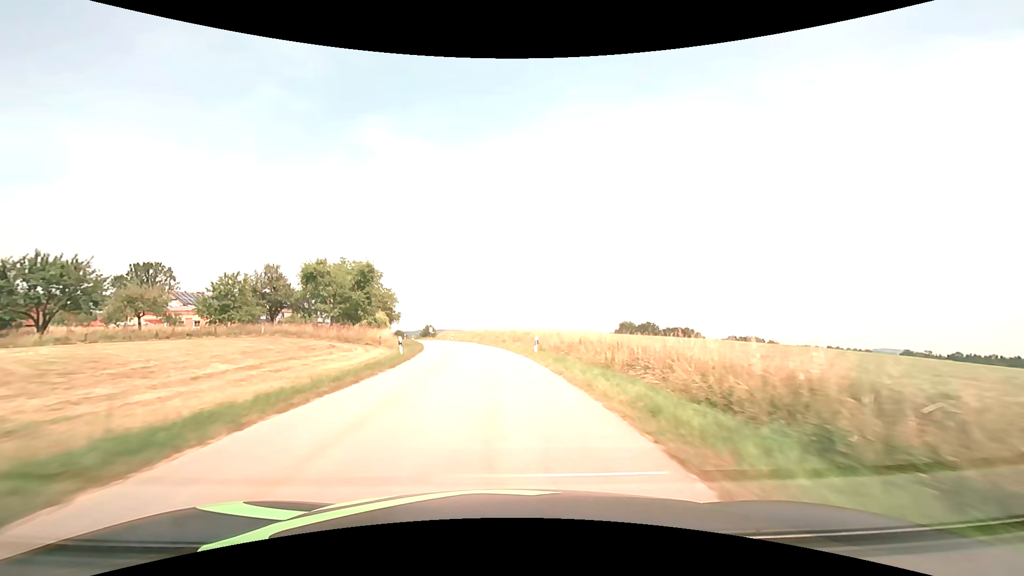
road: tertiary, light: Day
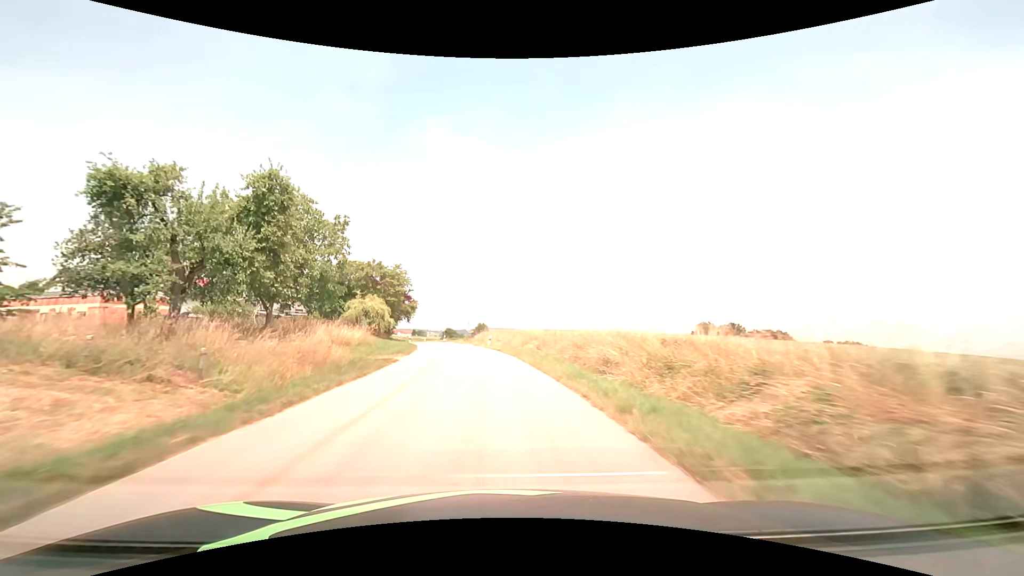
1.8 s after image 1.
(-1.6, +31.7) m; -6°
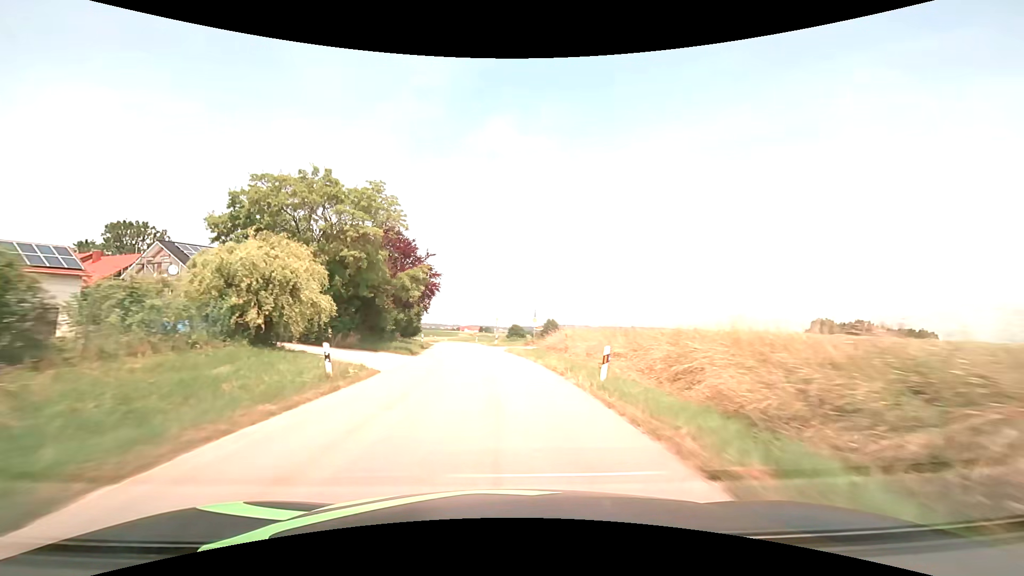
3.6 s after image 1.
(-2.1, +31.8) m; -8°
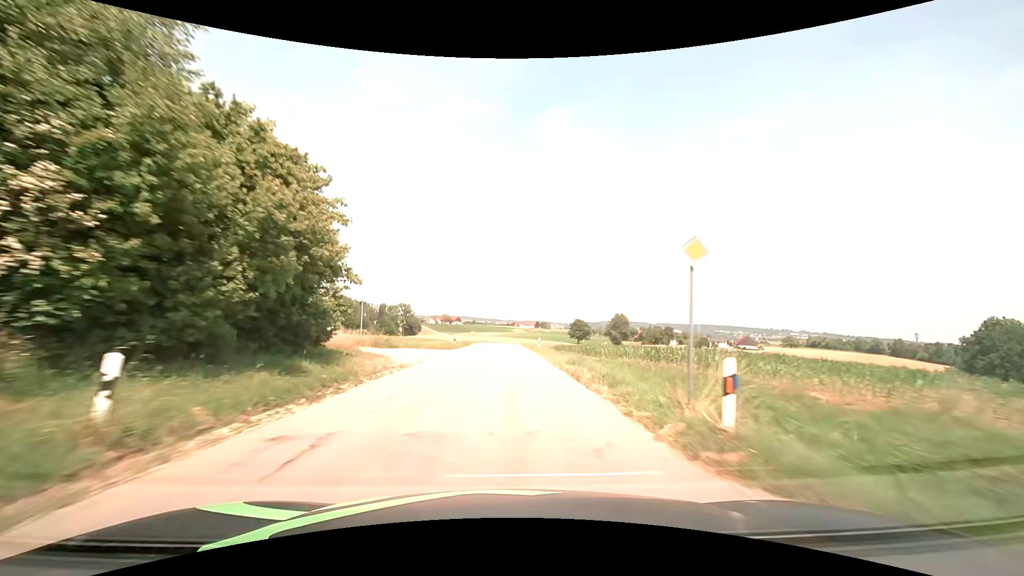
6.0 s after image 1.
(-3.1, +42.7) m; -7°
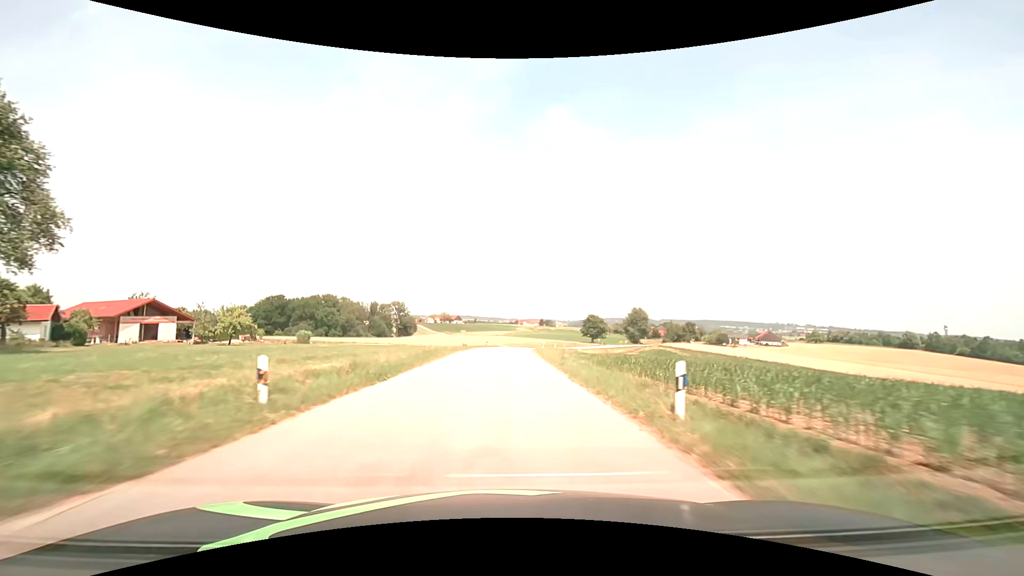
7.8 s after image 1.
(+0.3, +32.3) m; 0°
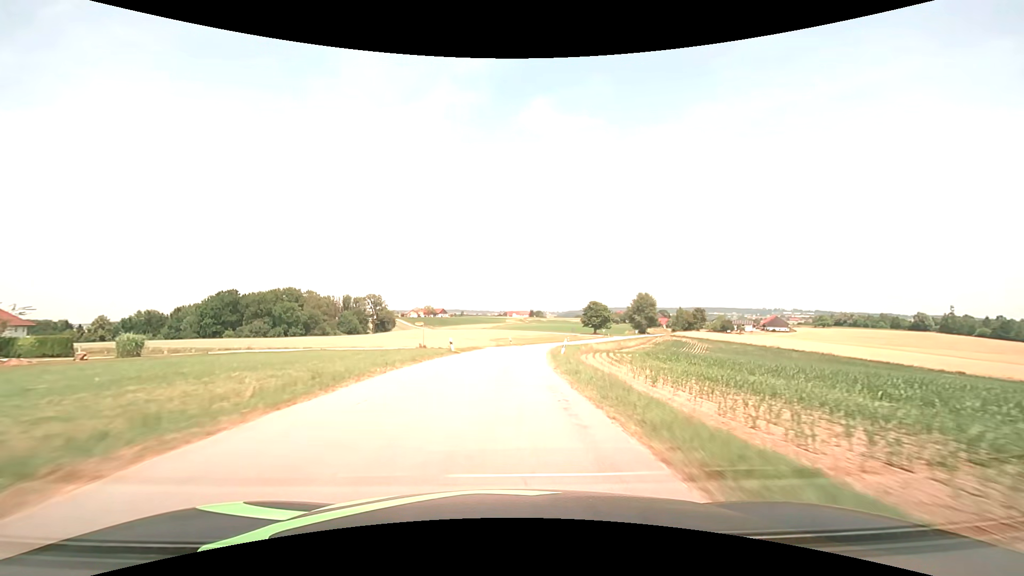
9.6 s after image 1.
(+0.4, +32.3) m; +1°
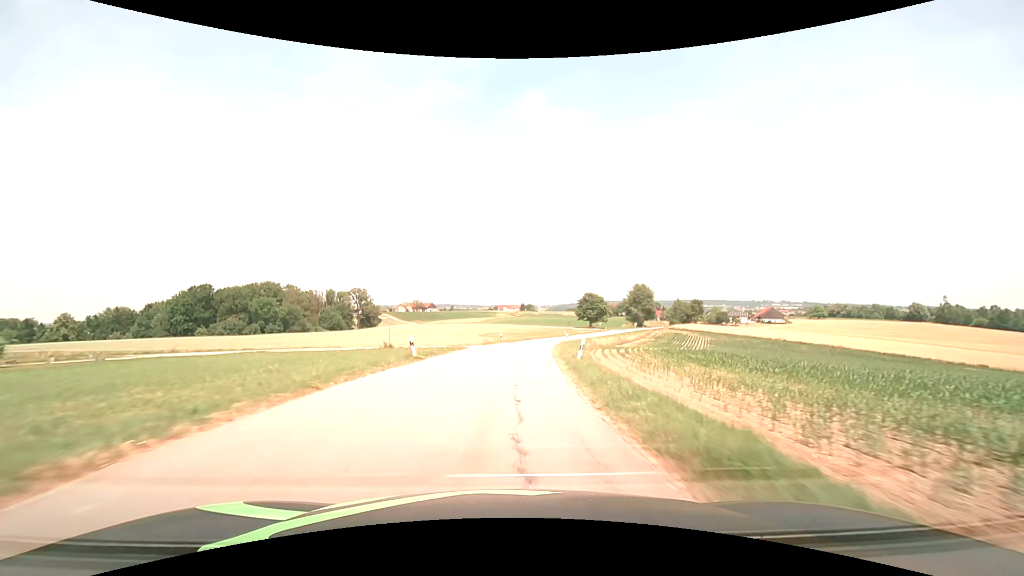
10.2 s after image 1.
(+0.1, +10.7) m; +1°
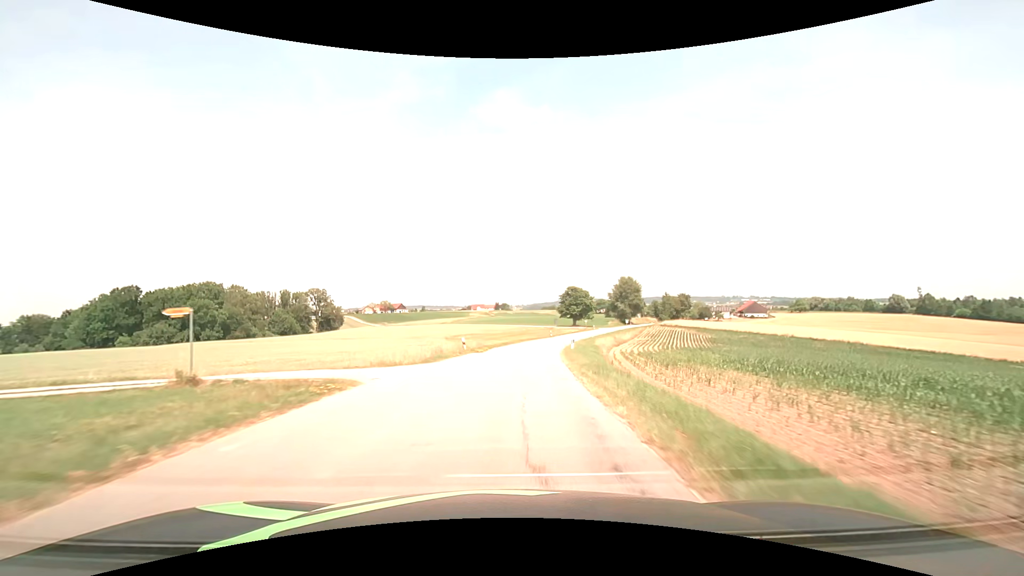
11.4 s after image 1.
(+0.4, +21.5) m; +3°
(0, +10) (+1, +20) (+1, +30) (+3, +40) (+4, +50) (+6, +60) (+8, +69) (+10, +79) (+13, +89) (+16, +98) m
